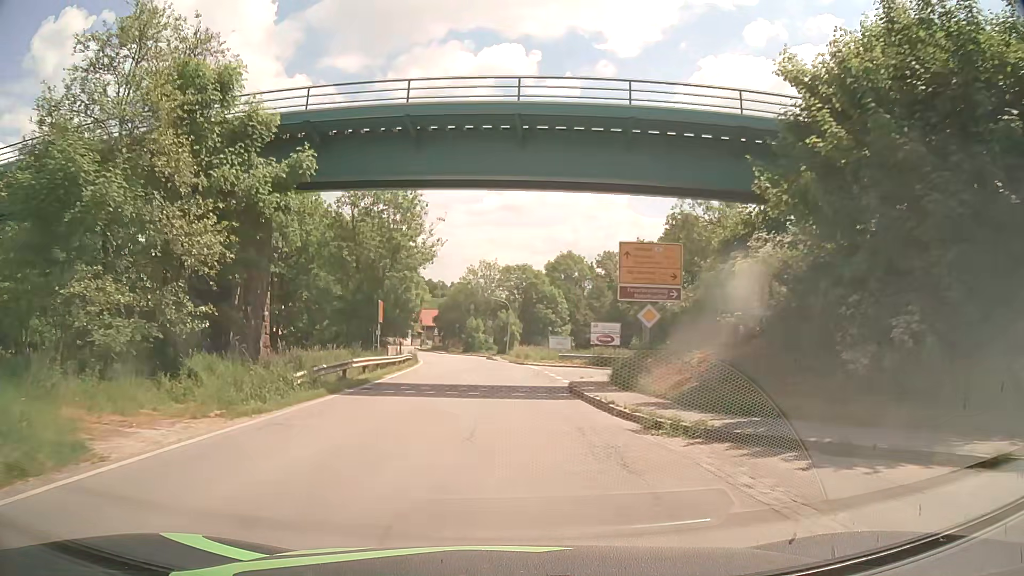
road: secondary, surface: asphalt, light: Day
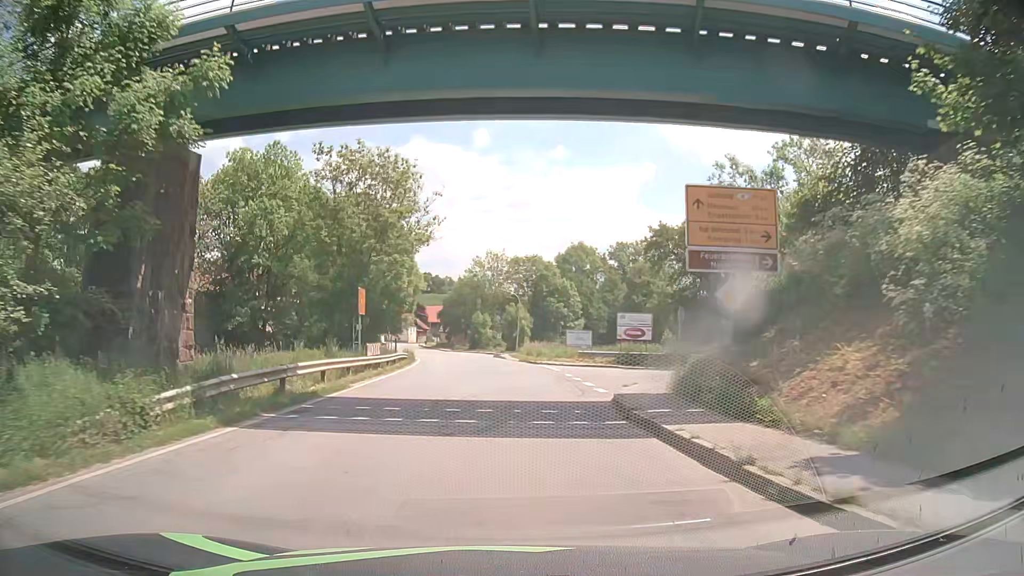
(0.0, +7.6) m; 0°
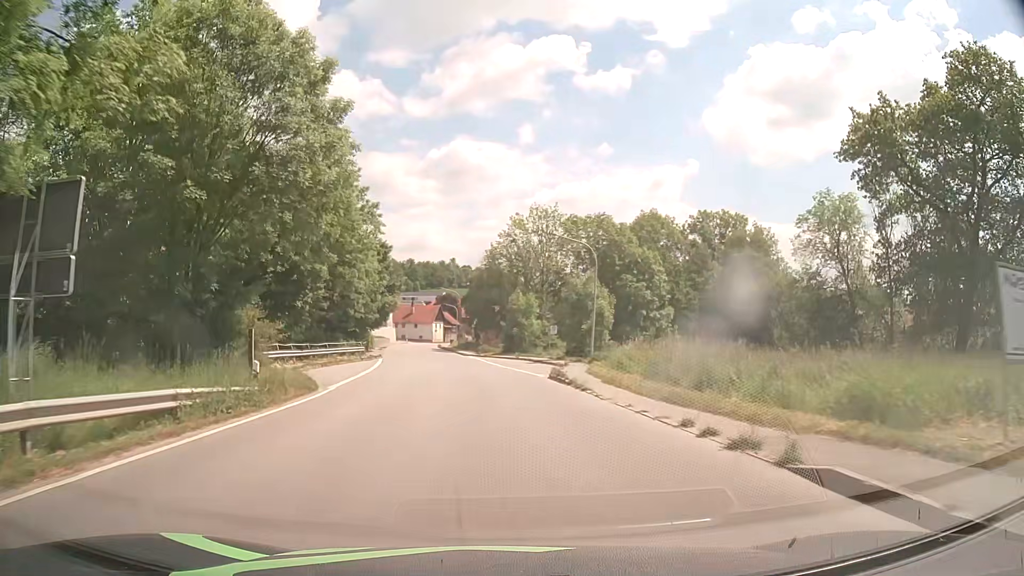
(-1.1, +38.1) m; -4°
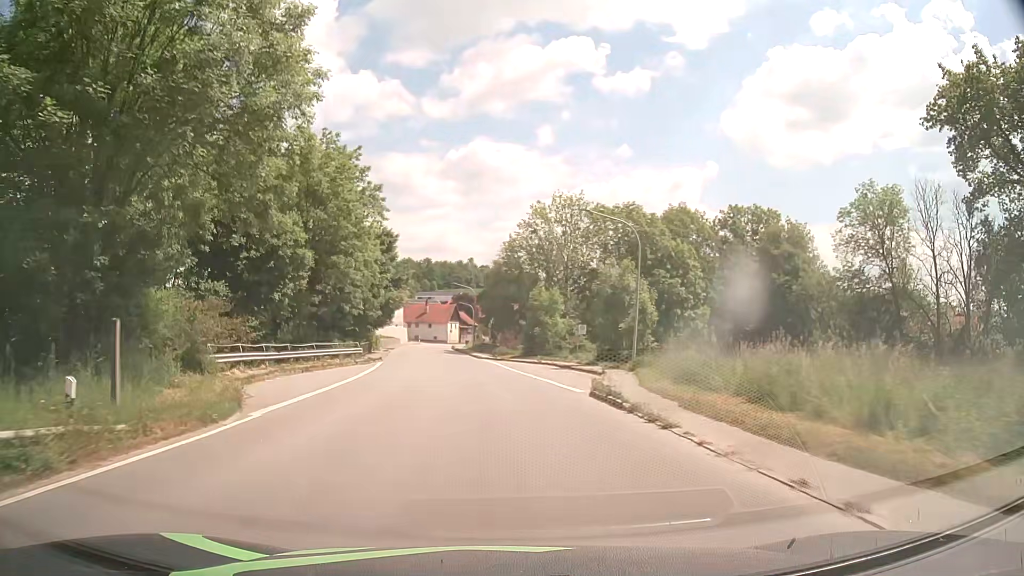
(-0.1, +7.6) m; -1°
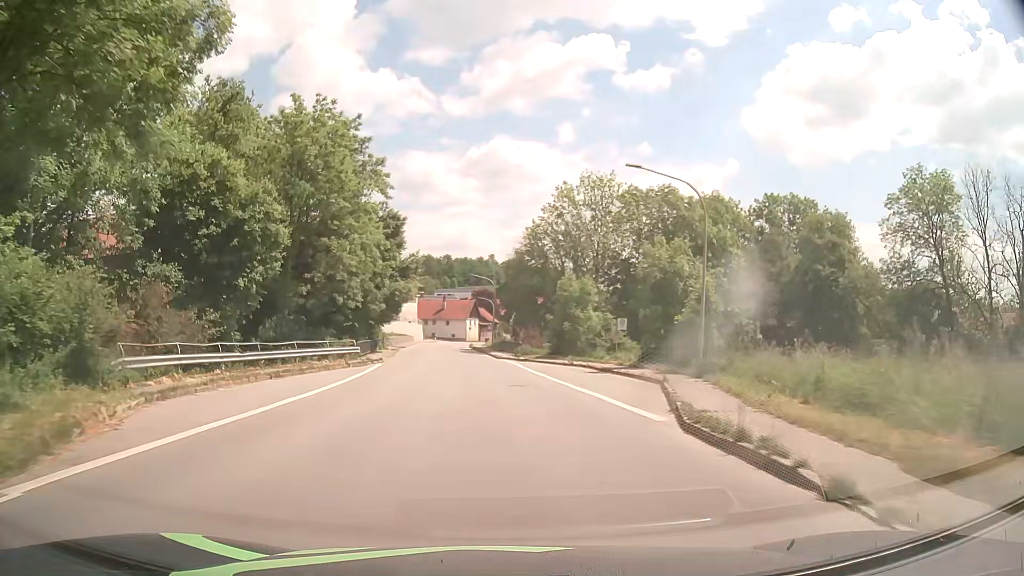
(-0.1, +7.6) m; -2°
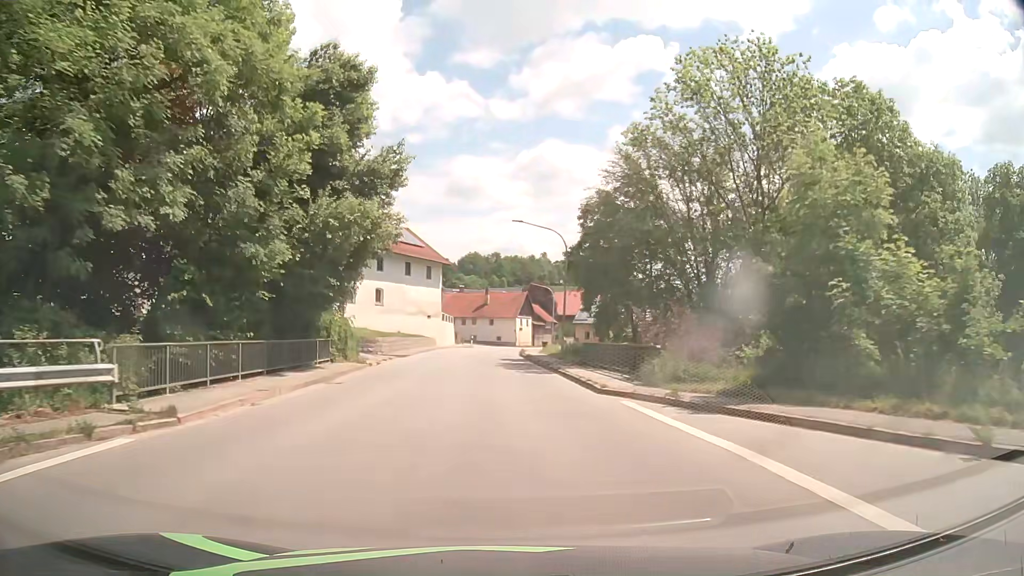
(-1.4, +30.6) m; -4°
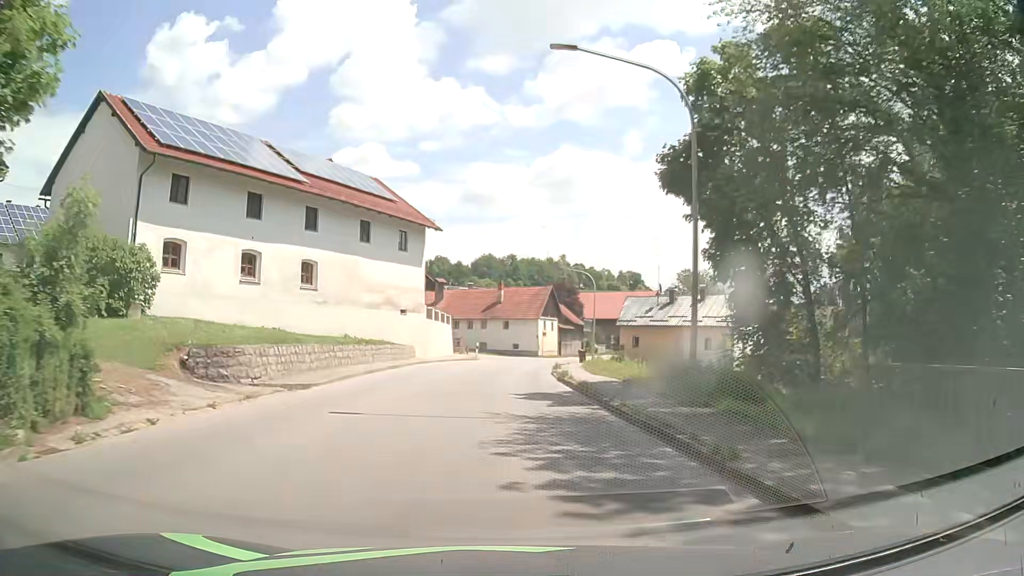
(-0.2, +22.8) m; -1°
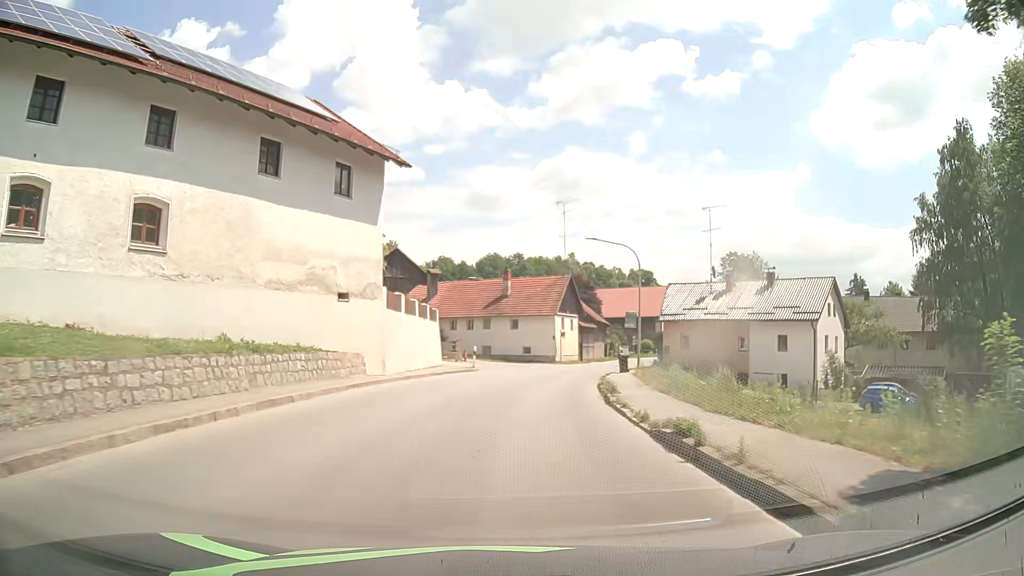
(-0.1, +15.1) m; -1°
(0, +10) (+1, +20) (+2, +30) (+4, +40) (+7, +49) (+10, +59) (+13, +68) (+17, +77) (+21, +86) (+26, +95) m
